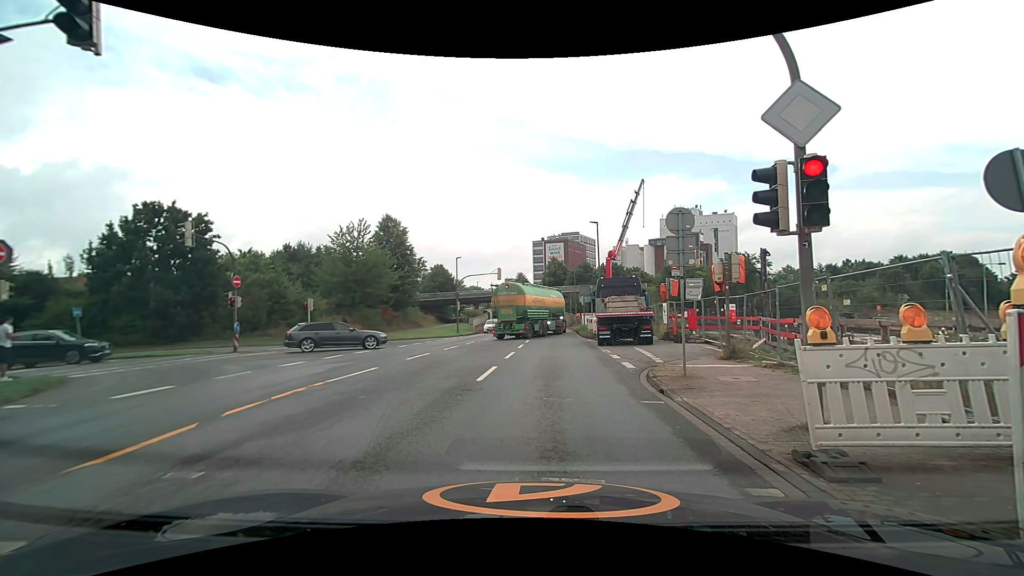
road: unclassified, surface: asphalt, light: Day
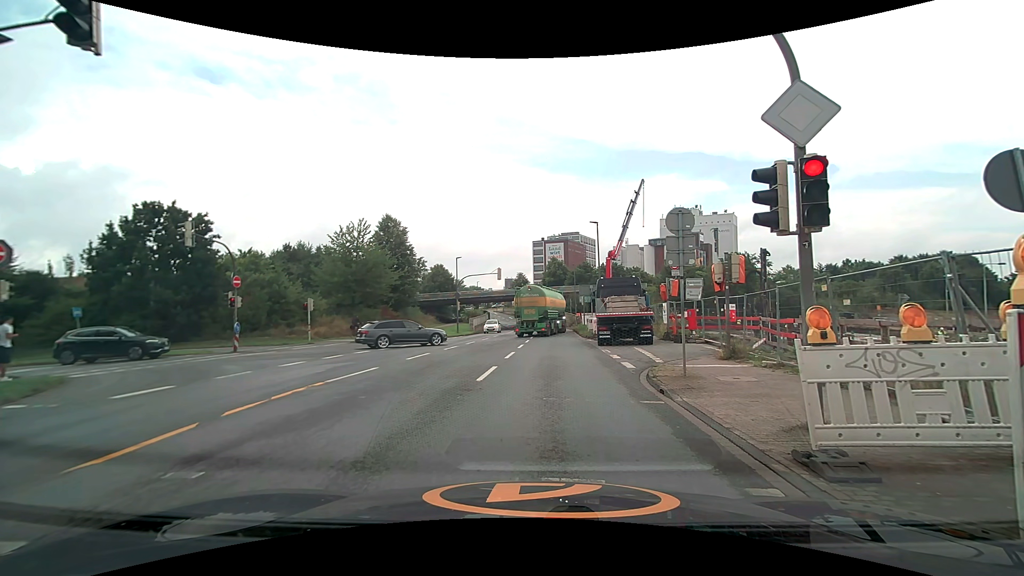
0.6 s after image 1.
(0.0, 0.0) m; 0°
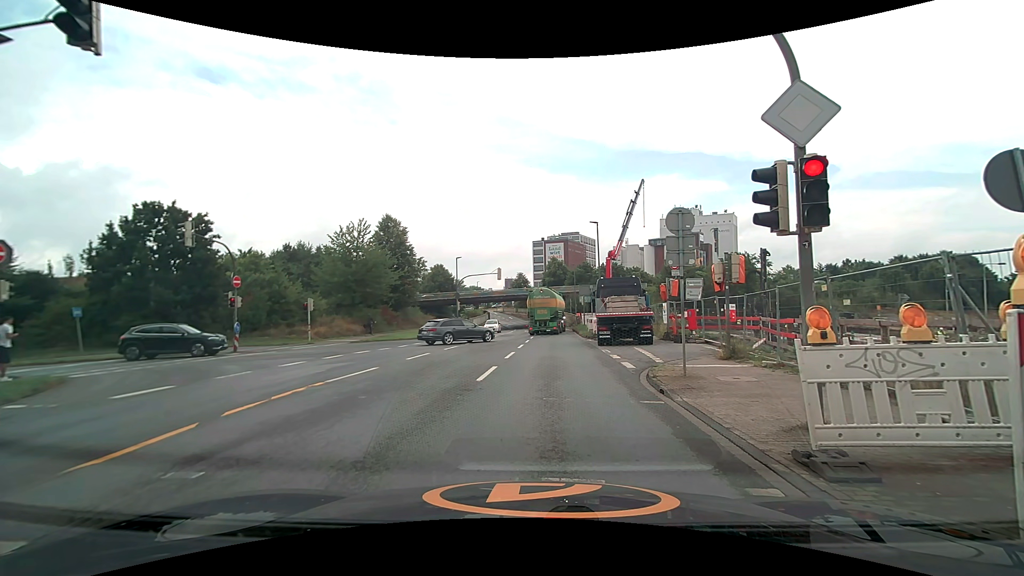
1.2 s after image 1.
(0.0, 0.0) m; 0°
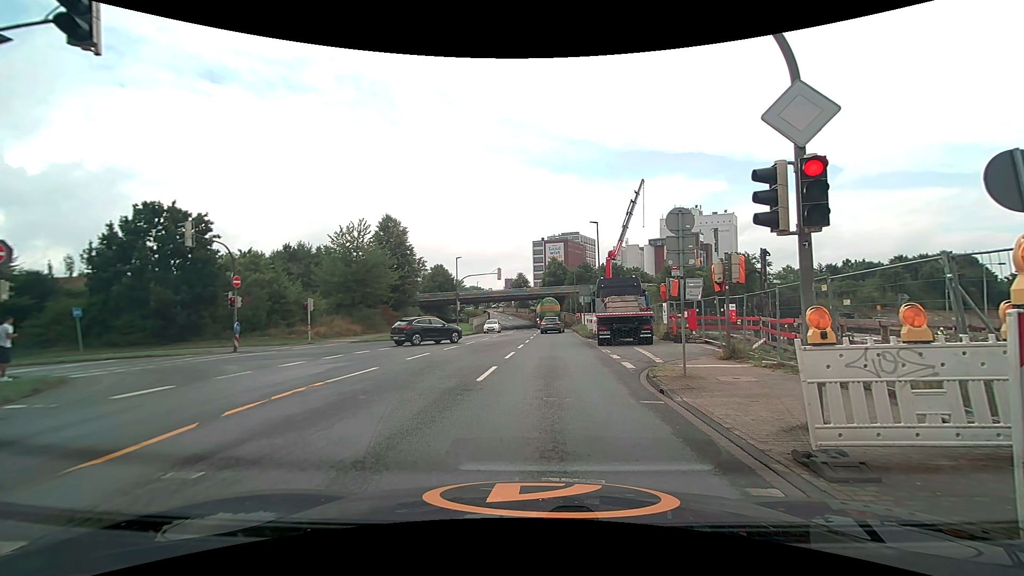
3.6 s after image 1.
(0.0, 0.0) m; 0°
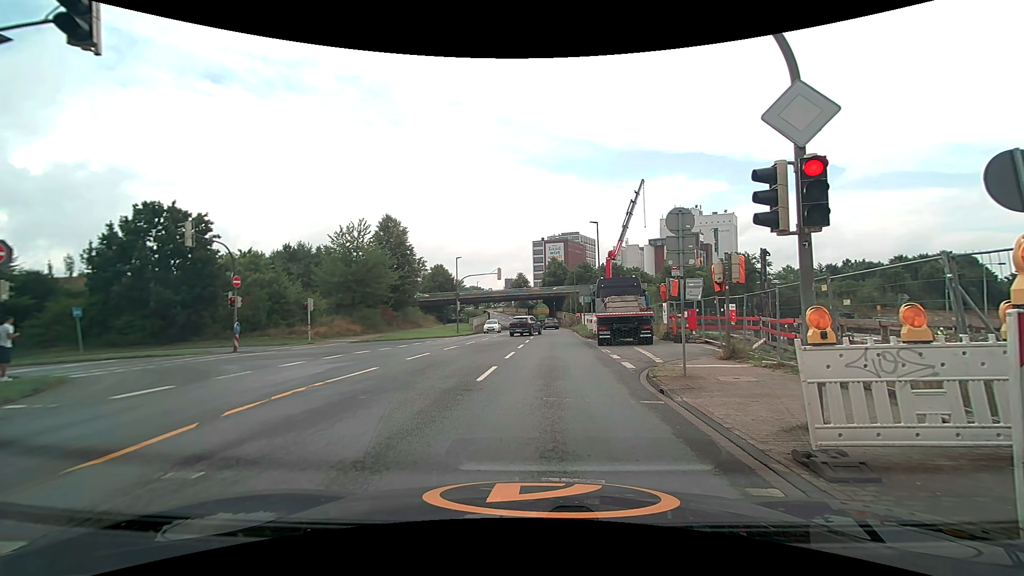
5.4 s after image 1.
(0.0, 0.0) m; 0°
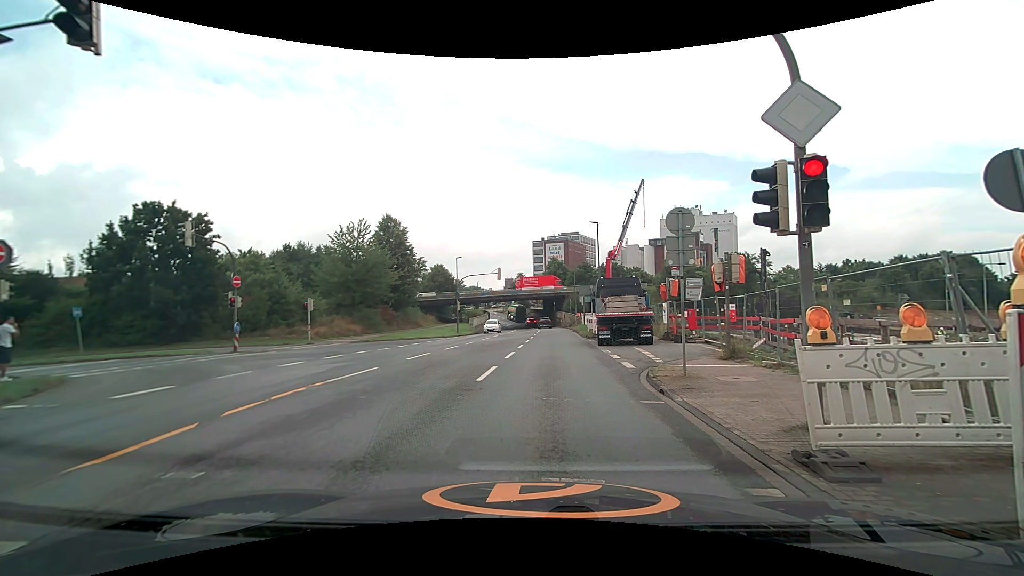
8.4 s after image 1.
(0.0, 0.0) m; 0°
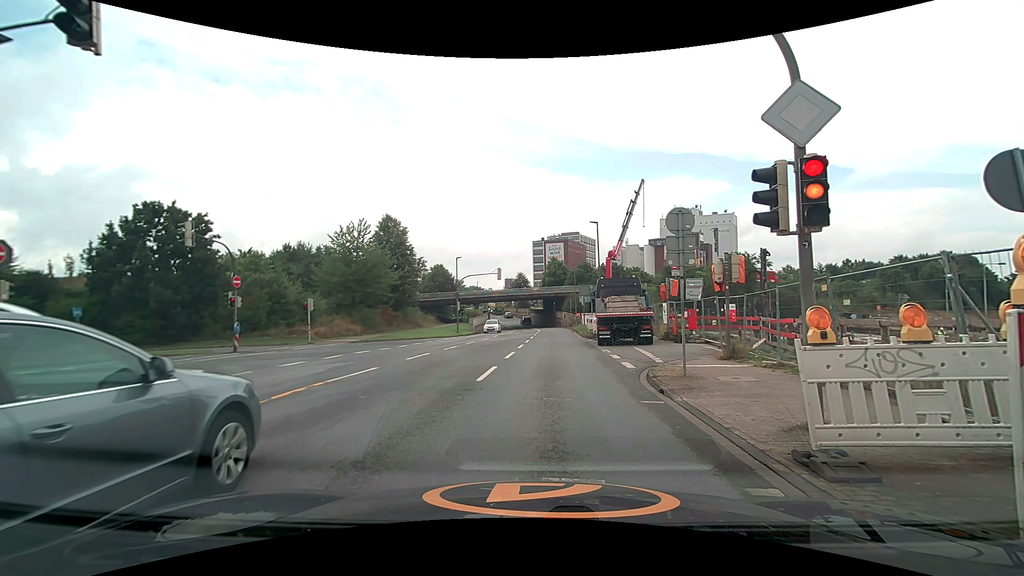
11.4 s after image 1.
(0.0, 0.0) m; 0°
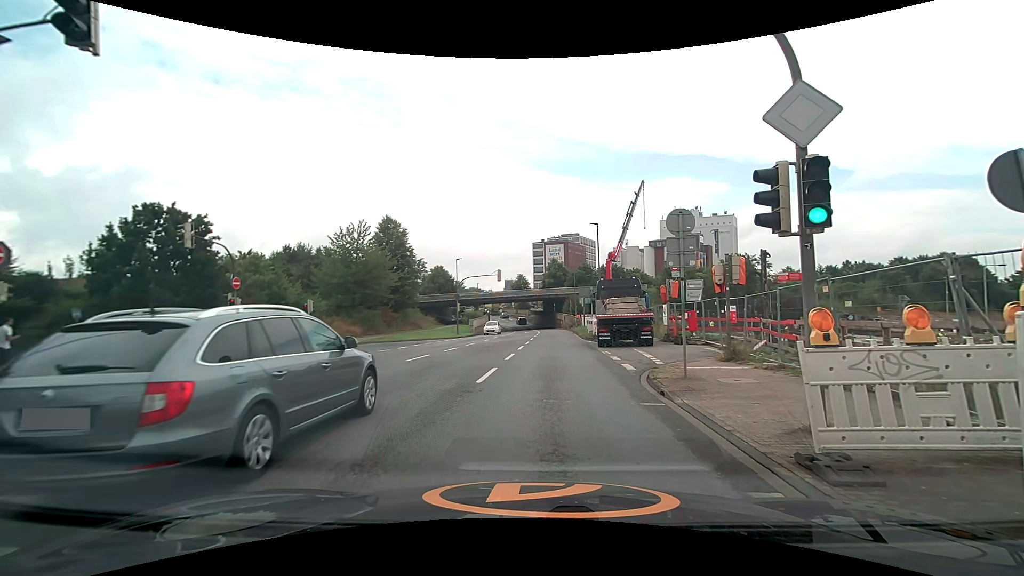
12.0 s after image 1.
(0.0, 0.0) m; 0°
